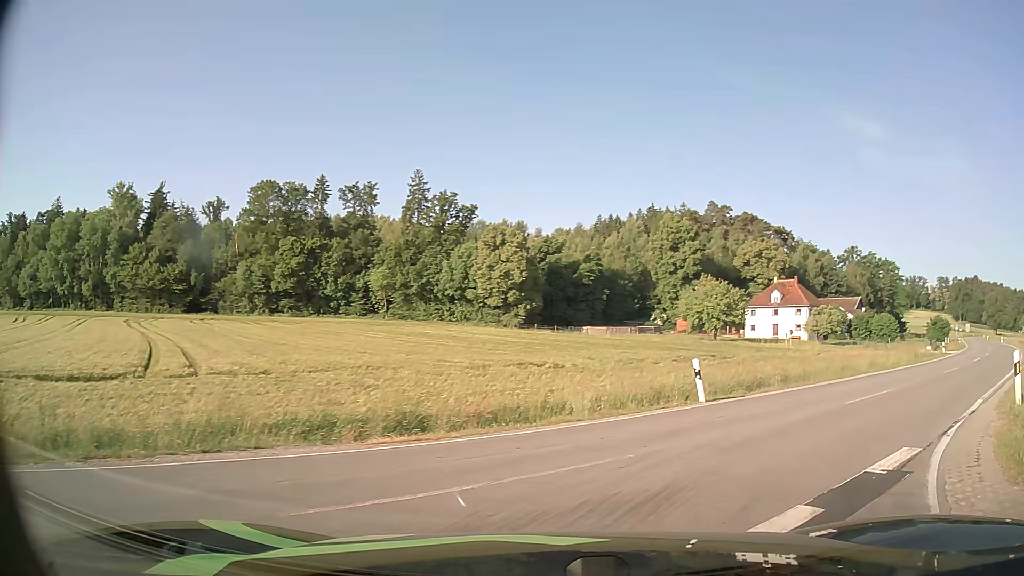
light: Day
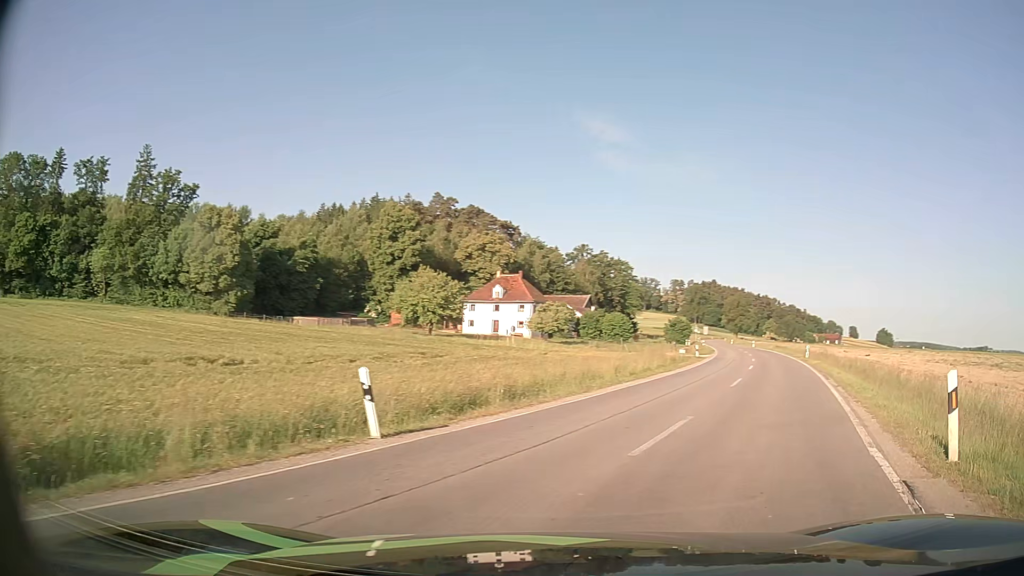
(+1.3, +6.3) m; +23°
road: secondary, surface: asphalt
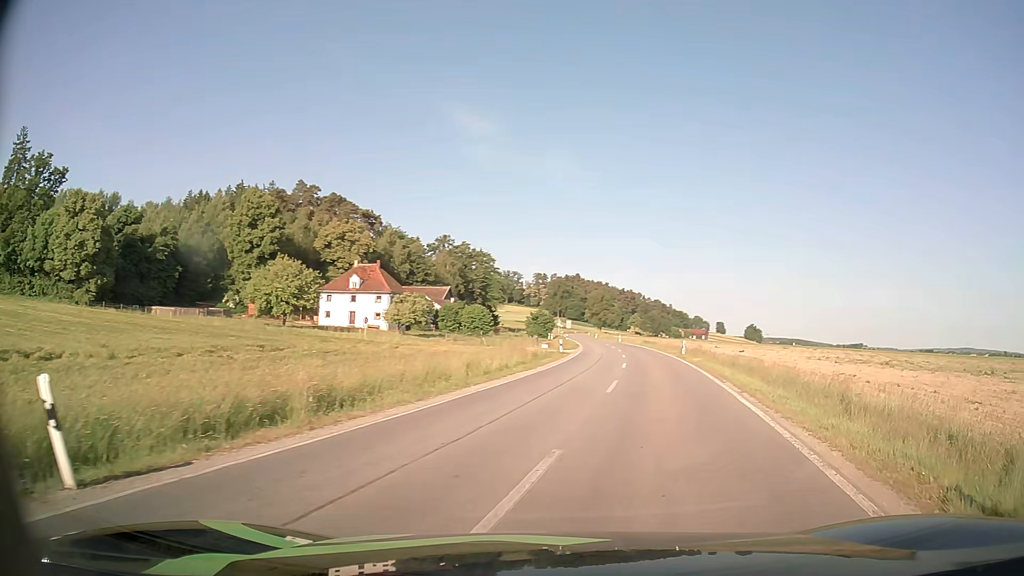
(+0.5, +4.1) m; +13°
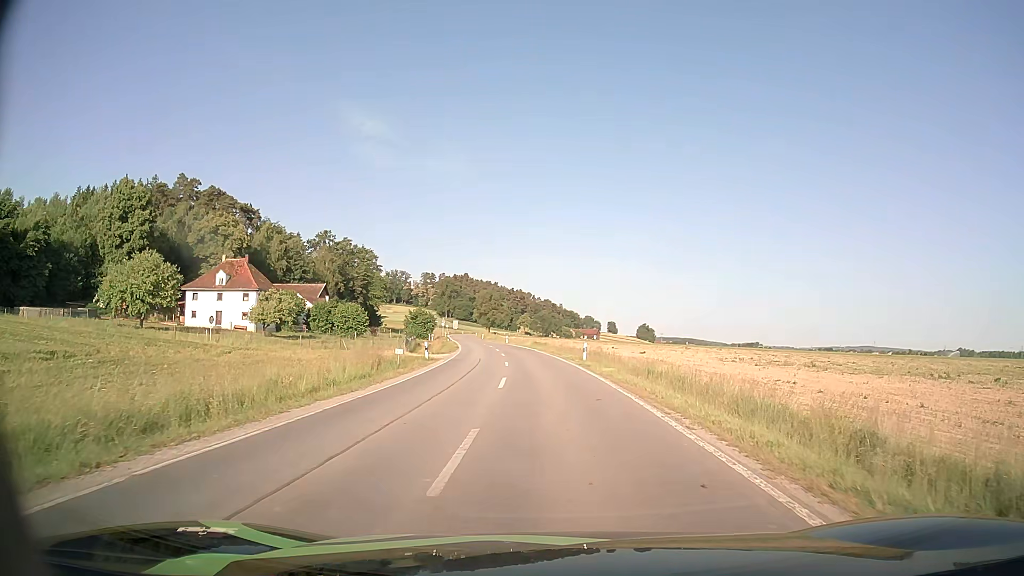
(+1.2, +10.0) m; +10°
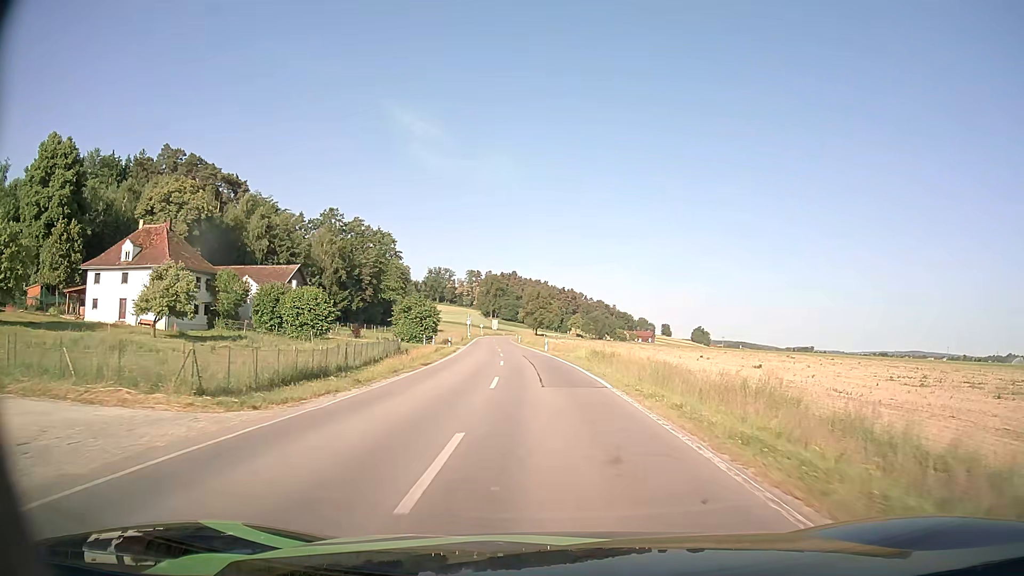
(-0.9, +35.5) m; -4°
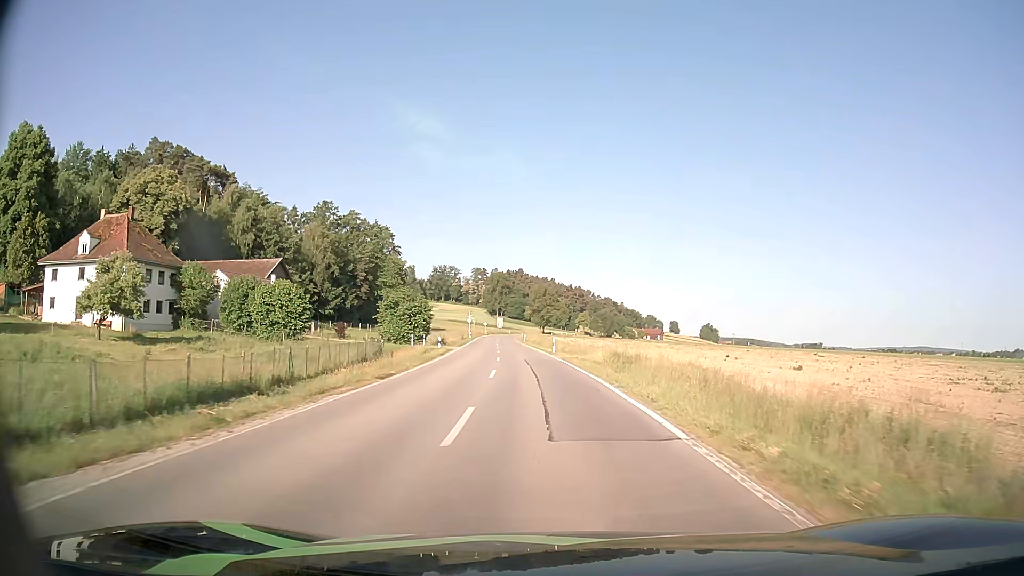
(0.0, +8.7) m; -1°
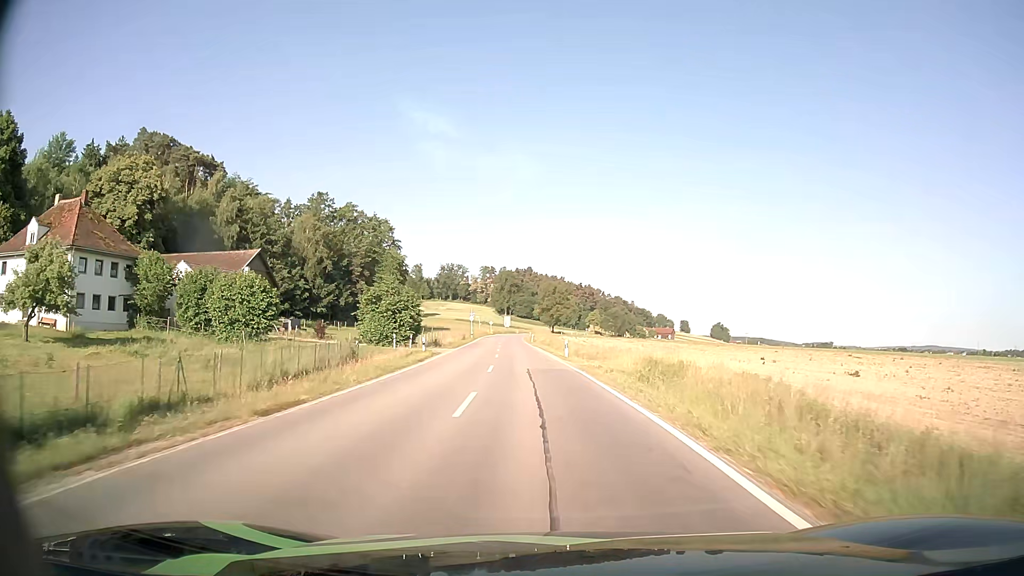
(-0.1, +9.1) m; -1°
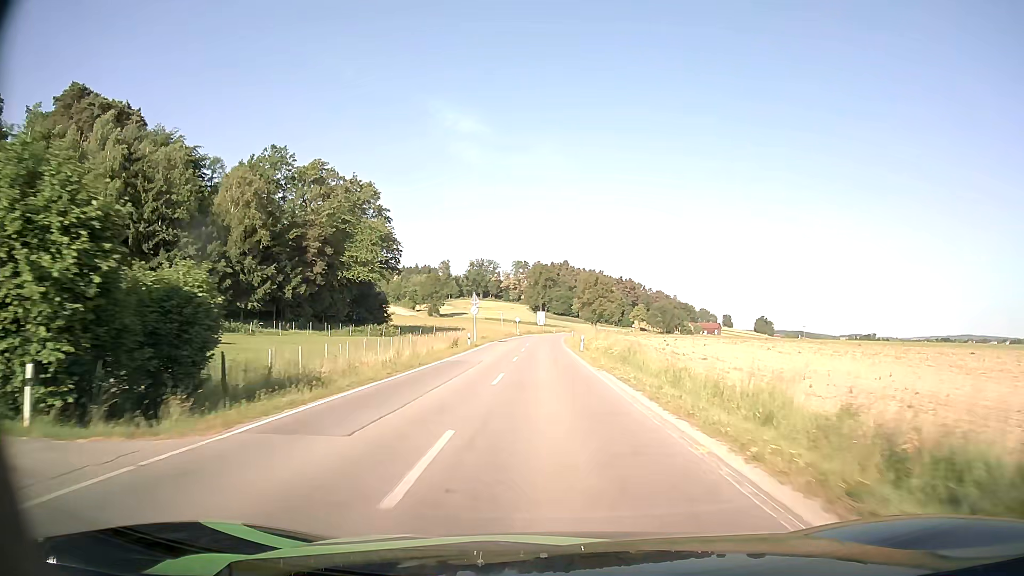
(-1.7, +39.7) m; -3°
(0, +10) (0, +20) (0, +30) (0, +40) (0, +50) (0, +60) (0, +70) (0, +80) (0, +90) (+1, +100) m
